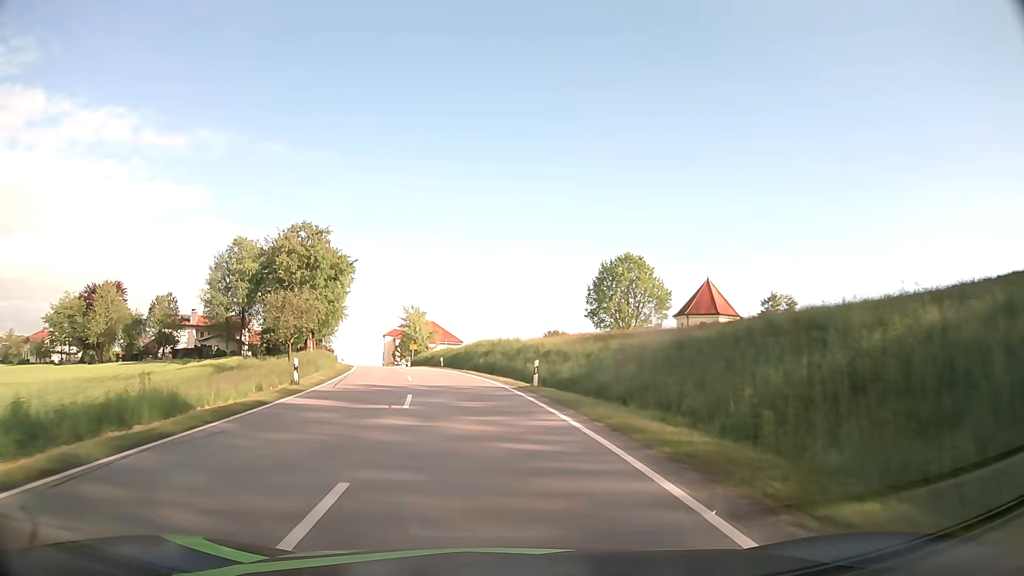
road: secondary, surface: asphalt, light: Day
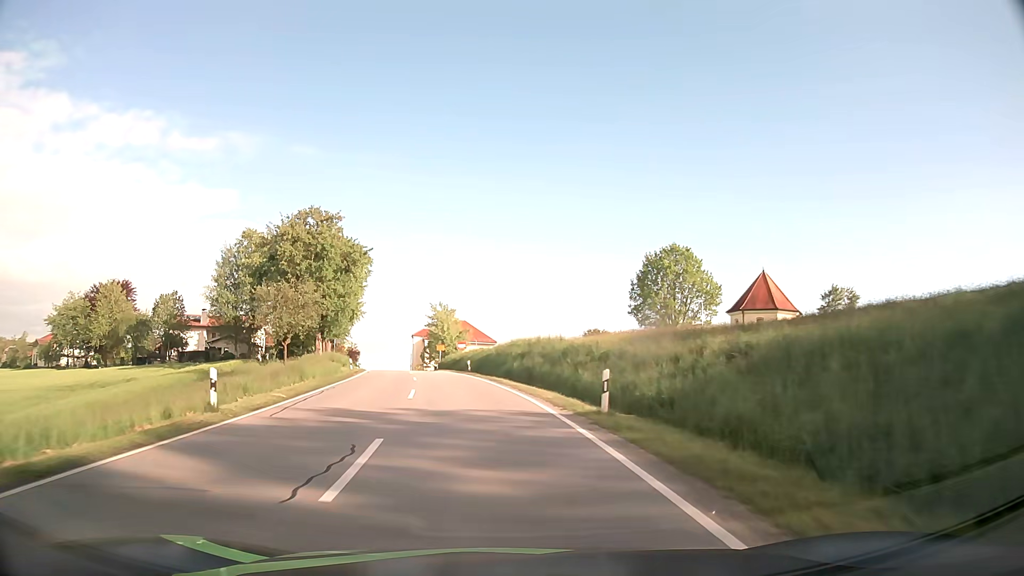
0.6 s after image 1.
(-0.2, +8.7) m; -3°
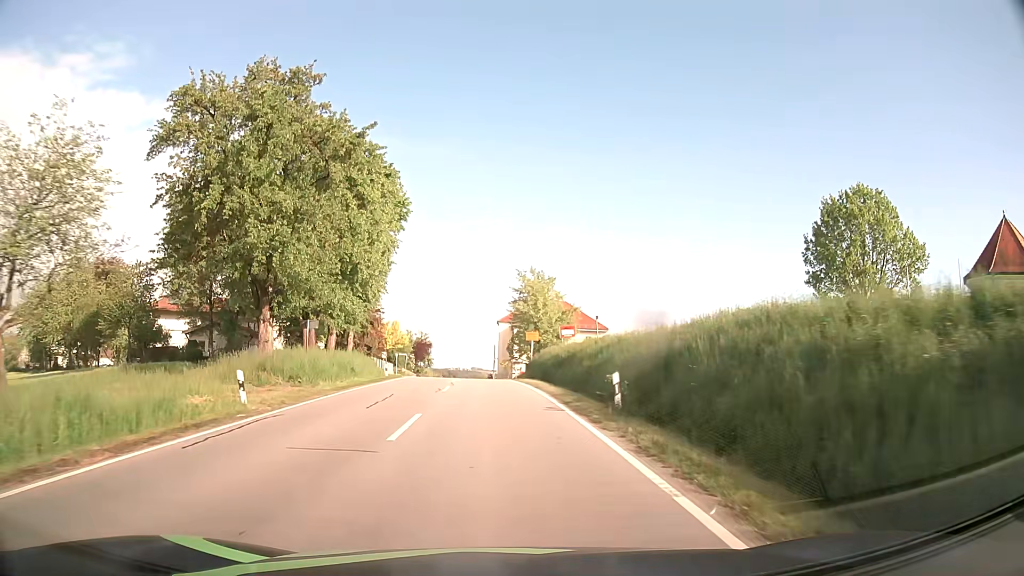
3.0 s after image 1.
(-2.7, +32.1) m; -9°
